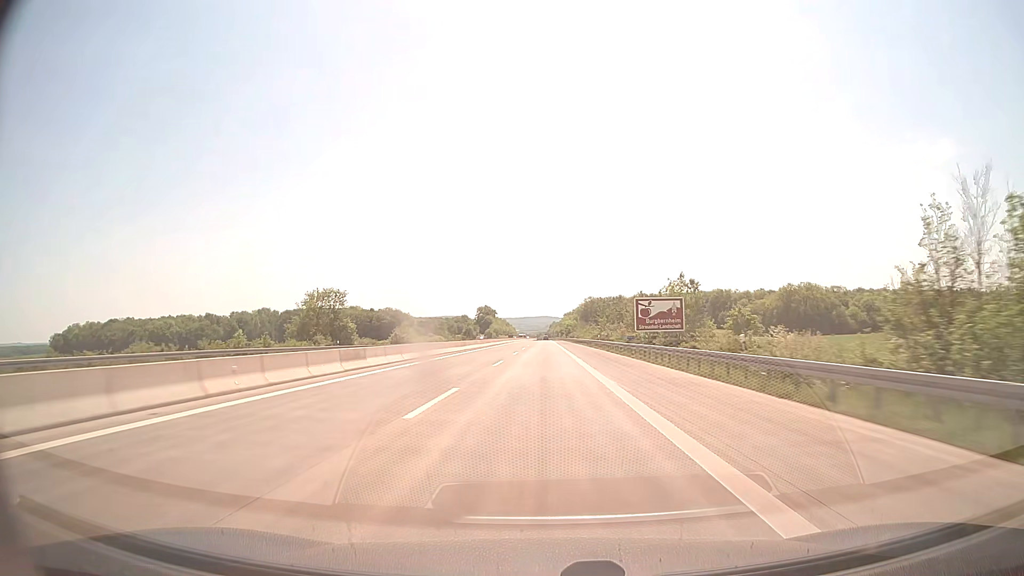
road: motorway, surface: concrete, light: Day
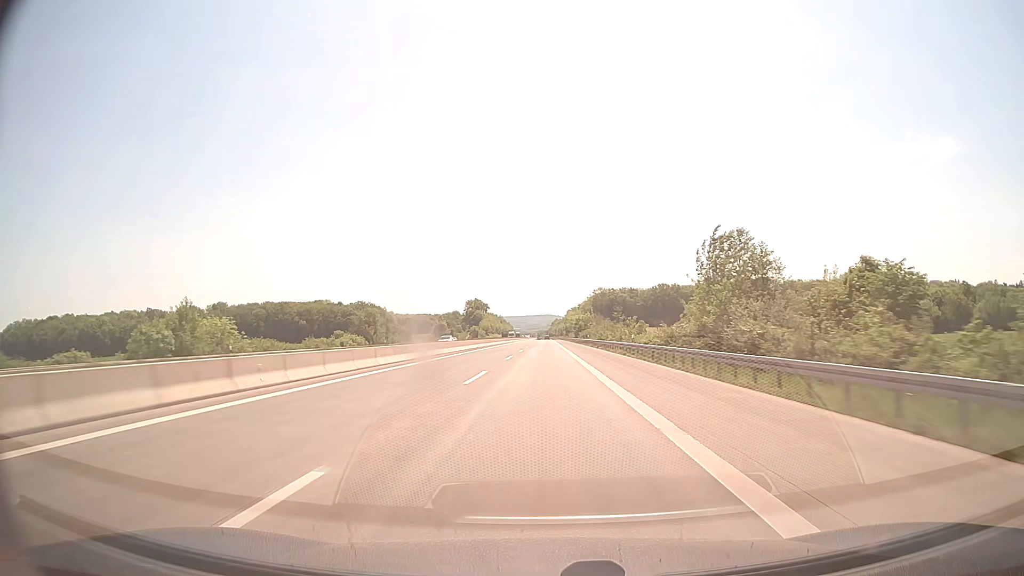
(+0.2, +82.6) m; 0°
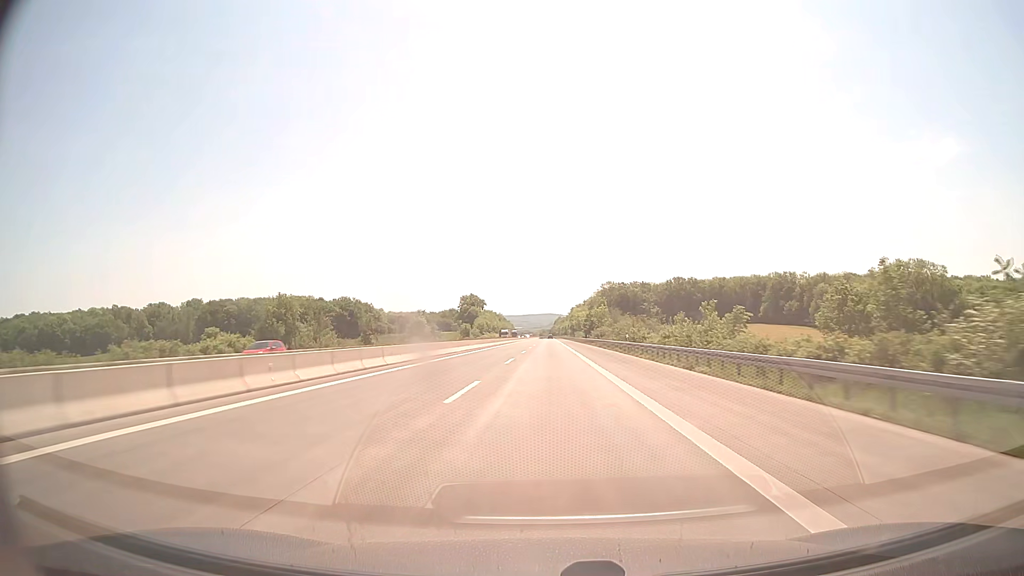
(-0.1, +41.4) m; 0°
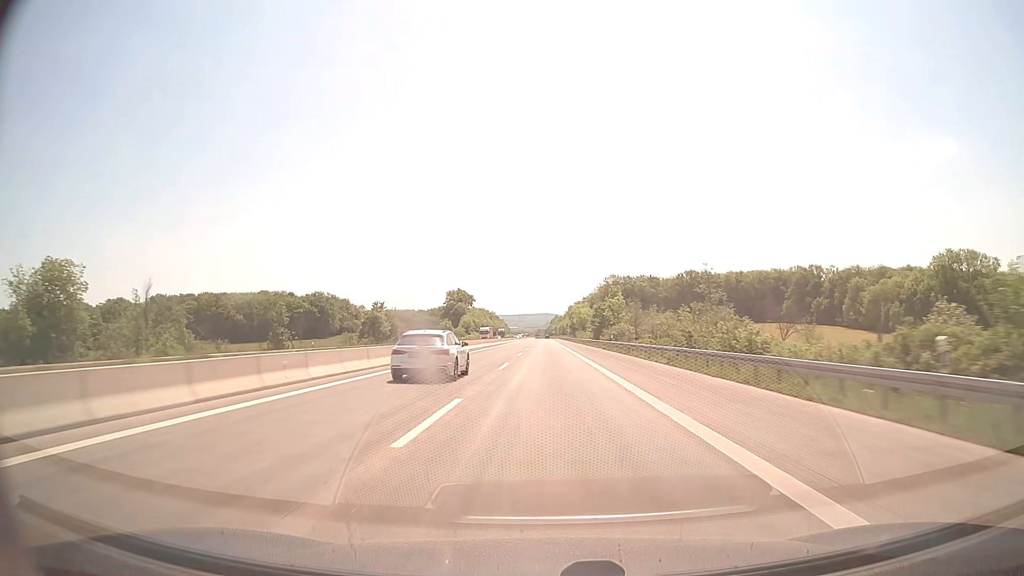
(0.0, +41.4) m; 0°
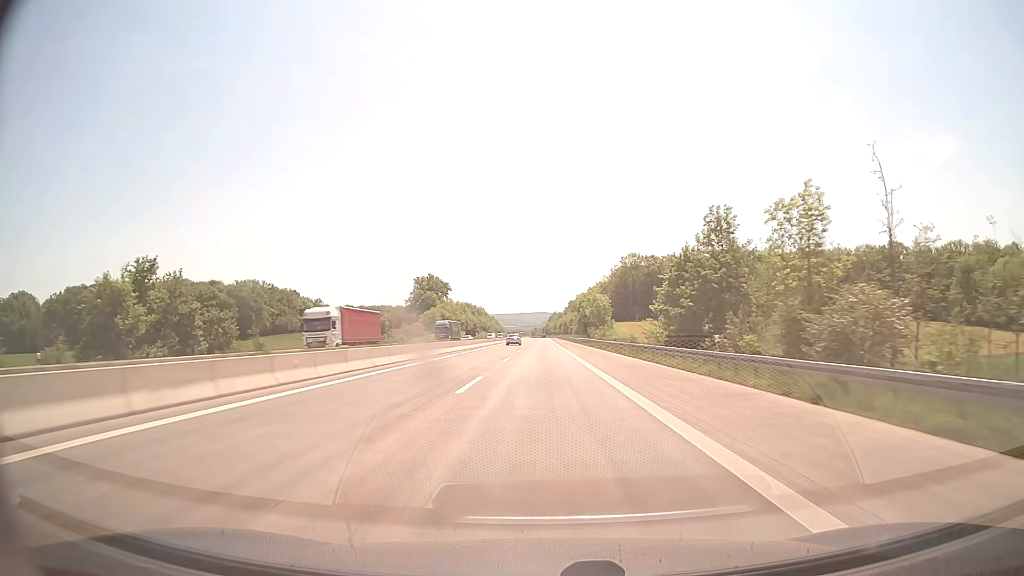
(+0.5, +82.7) m; 0°
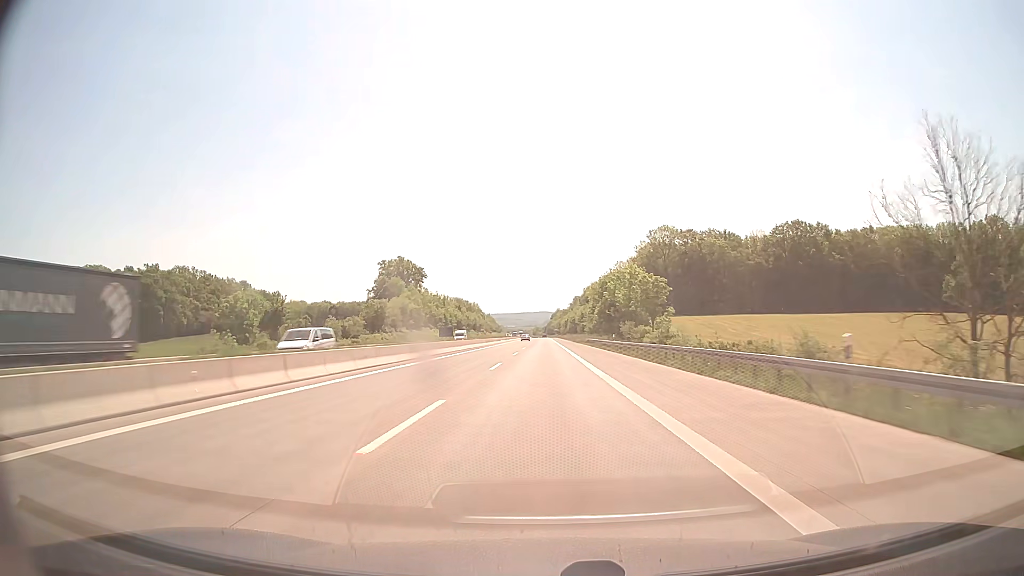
(-0.1, +62.0) m; 0°
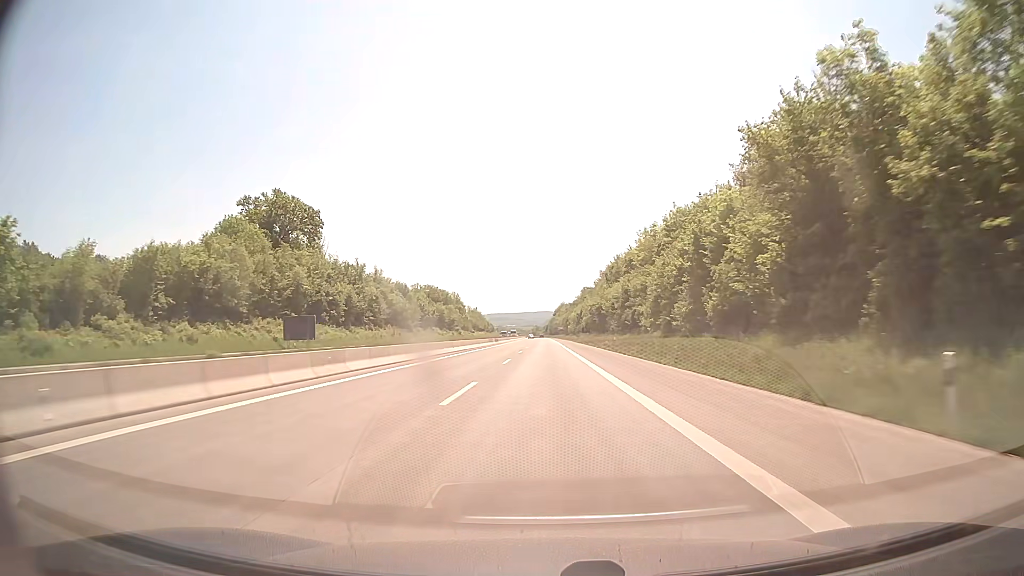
(-0.1, +103.3) m; 0°
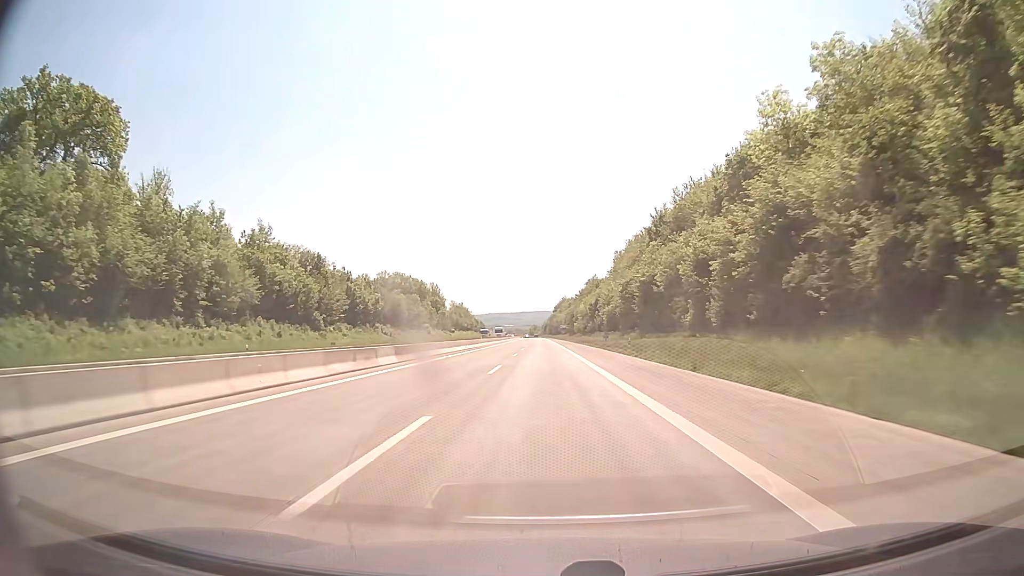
(+0.1, +61.9) m; 0°
(0, +10) (0, +20) (0, +30) (0, +40) (0, +50) (0, +60) (0, +70) (0, +80) (0, +90) (0, +100) m
